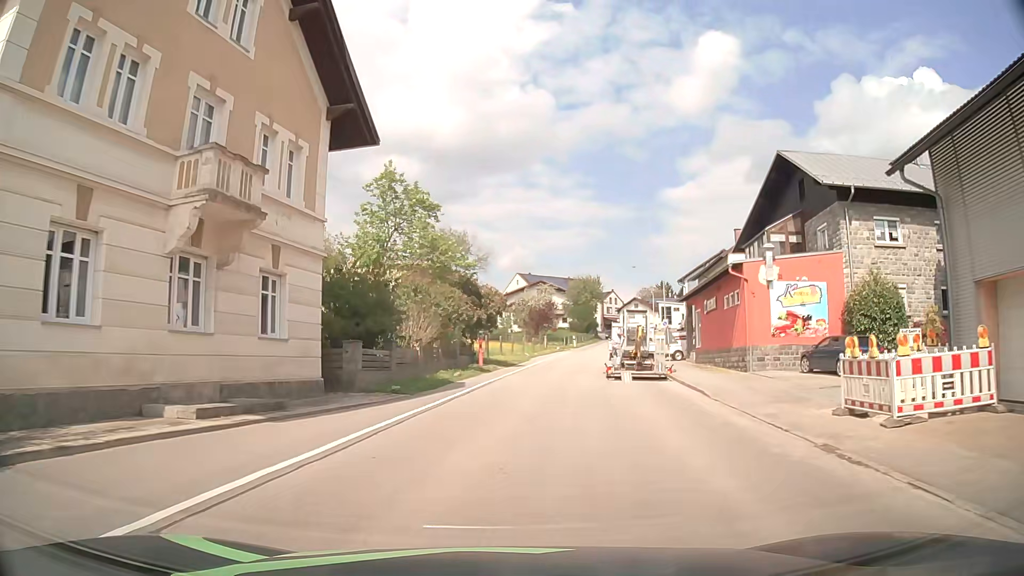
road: secondary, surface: asphalt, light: Day
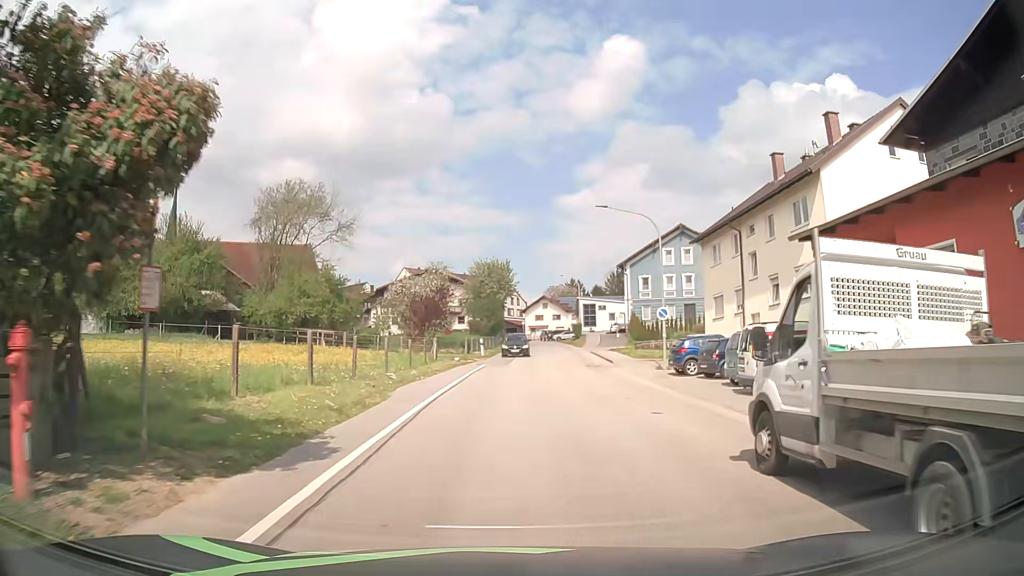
(+1.4, +28.5) m; +9°
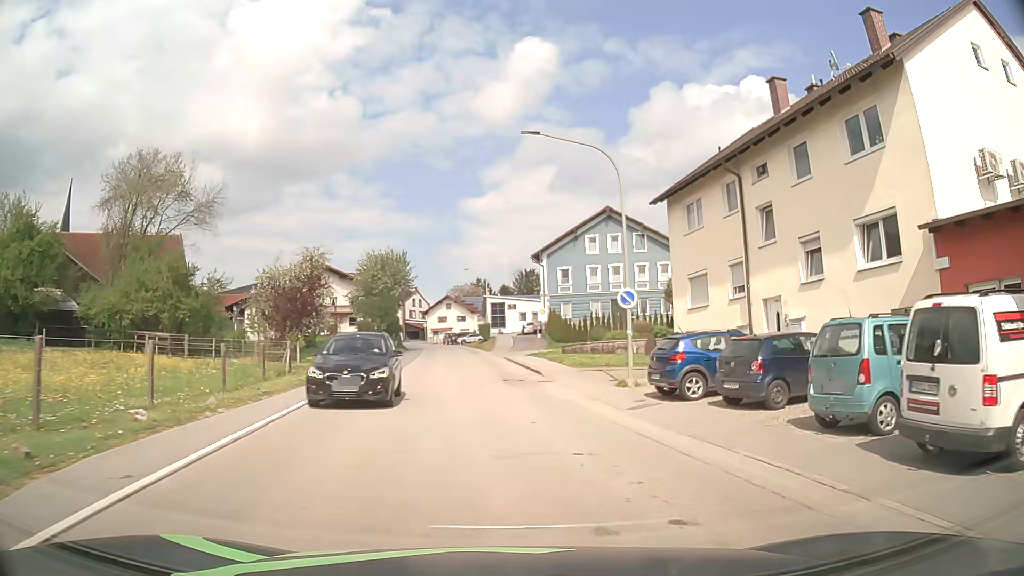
(+0.7, +11.7) m; +8°
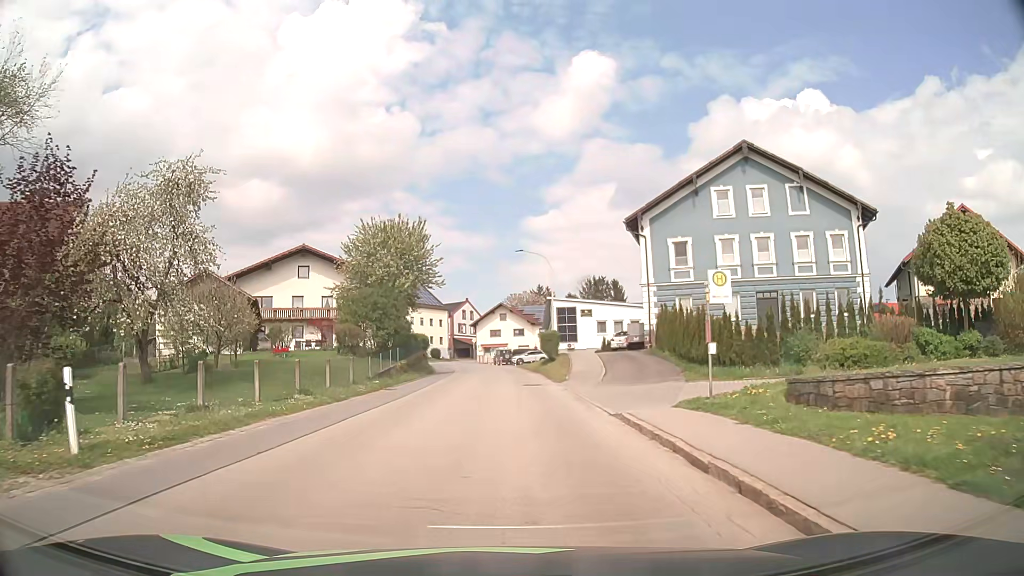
(-0.6, +27.0) m; -5°
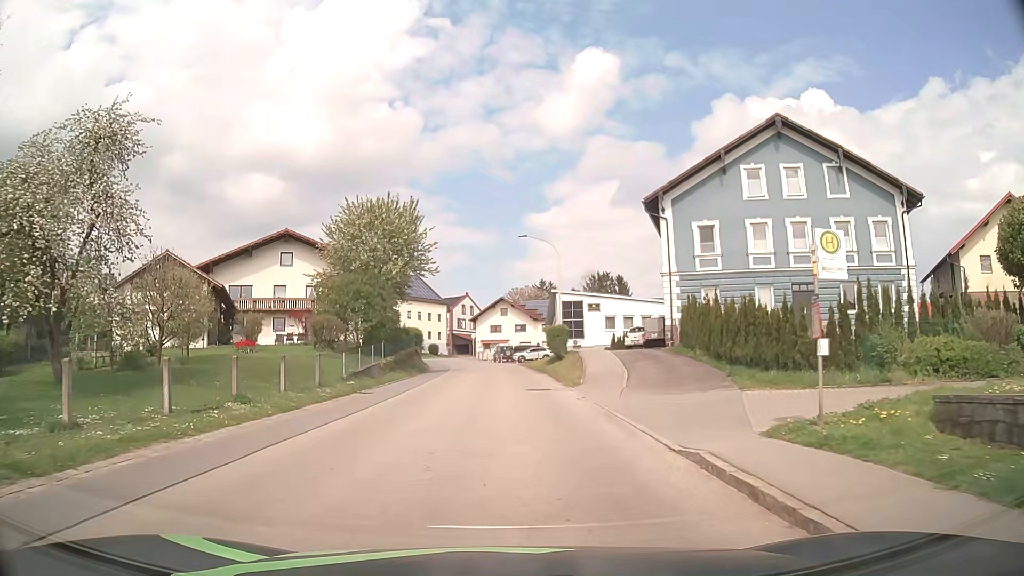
(0.0, +5.2) m; 0°
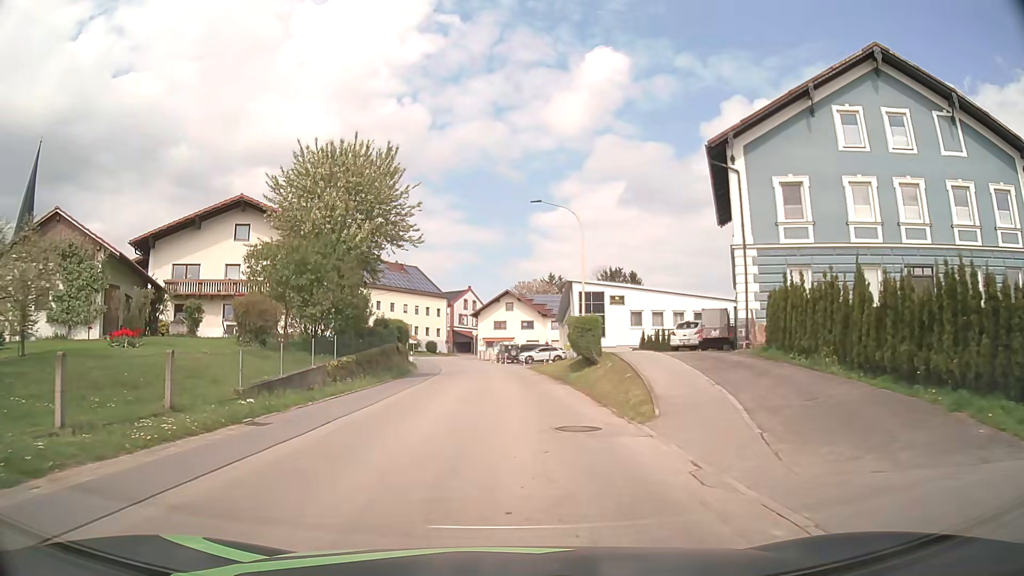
(0.0, +10.9) m; 0°
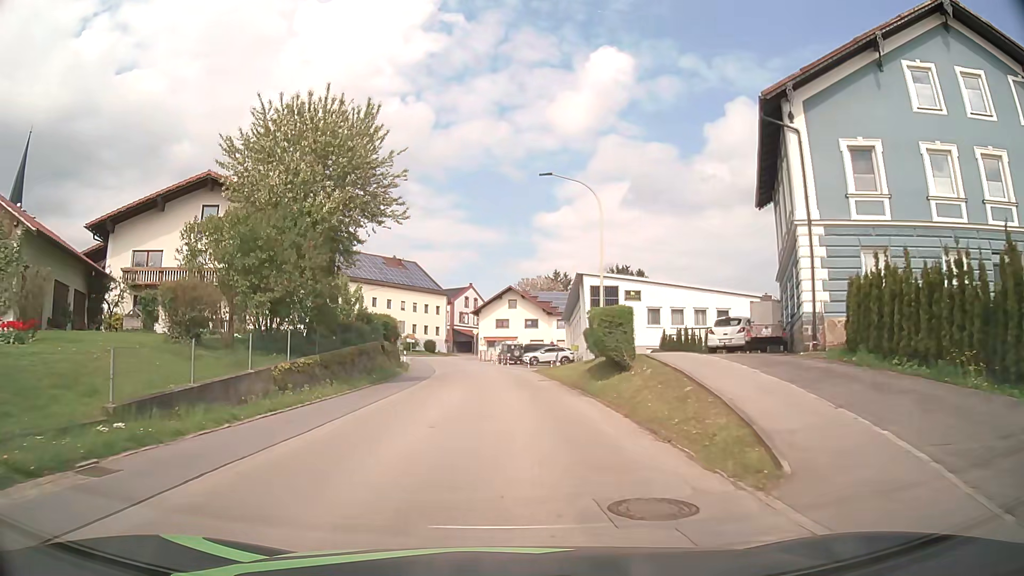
(0.0, +5.7) m; 0°
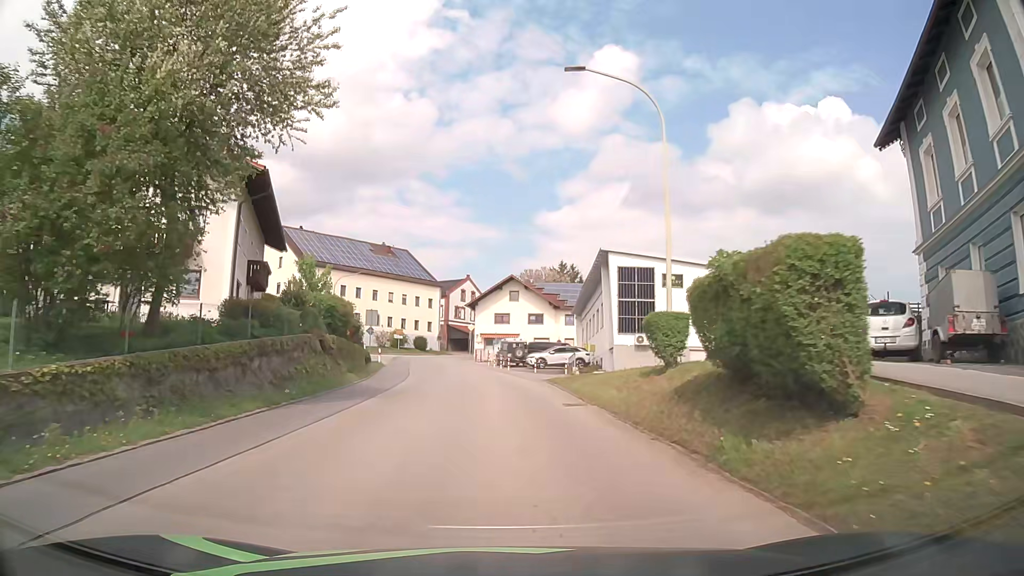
(-0.1, +11.8) m; 0°
